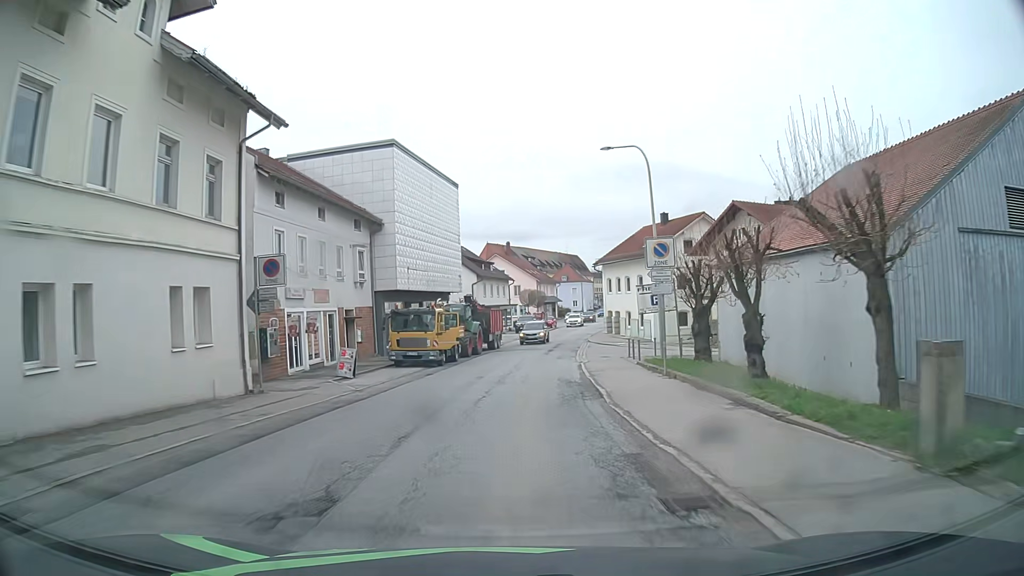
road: secondary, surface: asphalt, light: Day
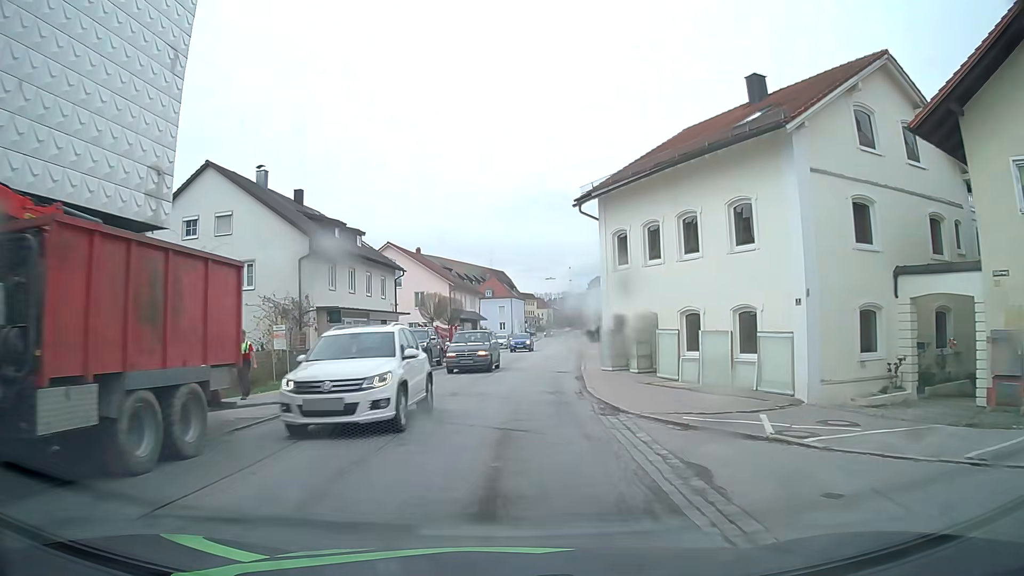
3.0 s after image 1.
(+2.5, +37.4) m; +7°
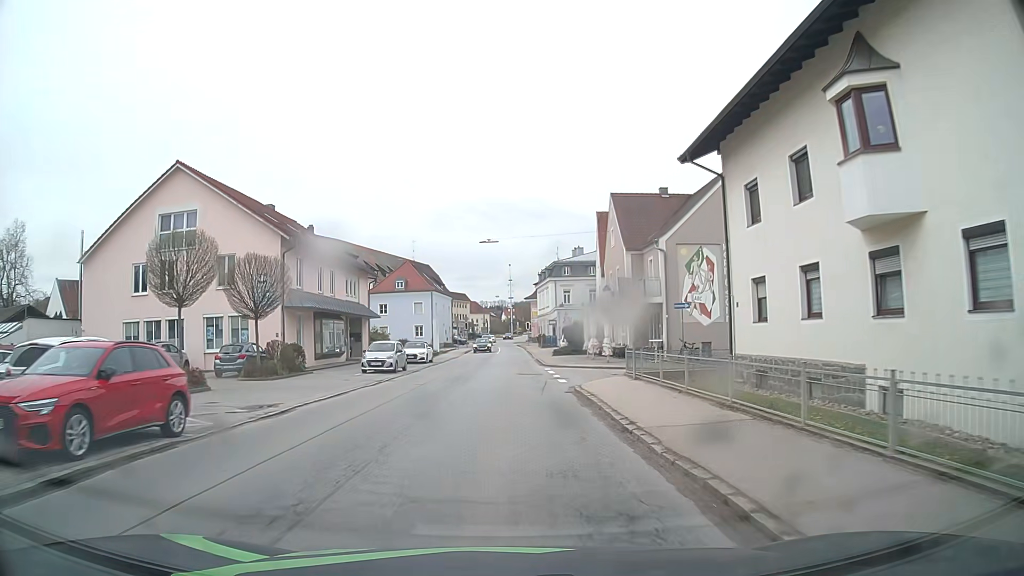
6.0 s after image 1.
(+2.1, +36.8) m; +6°
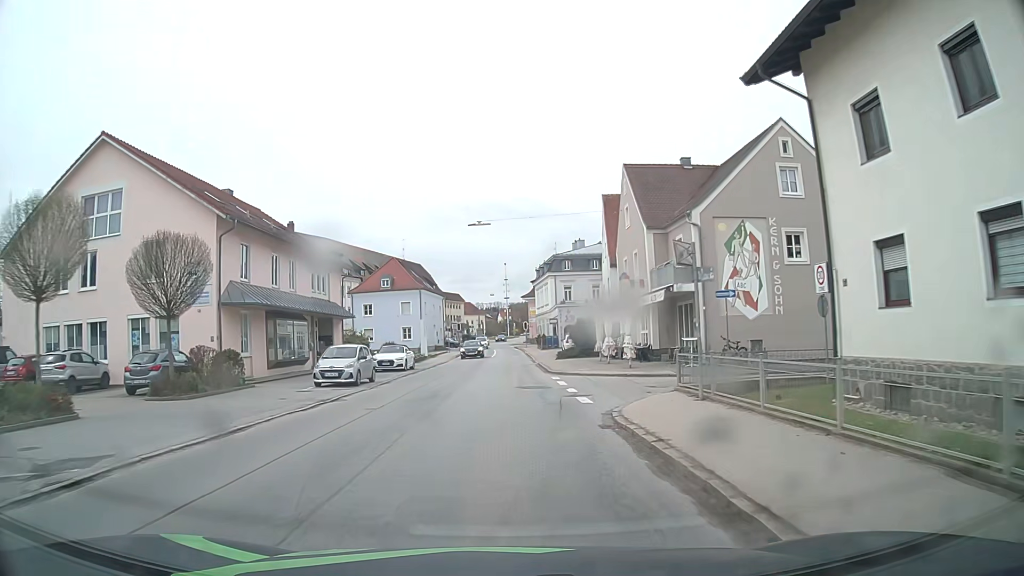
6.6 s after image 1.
(-0.1, +7.5) m; -1°
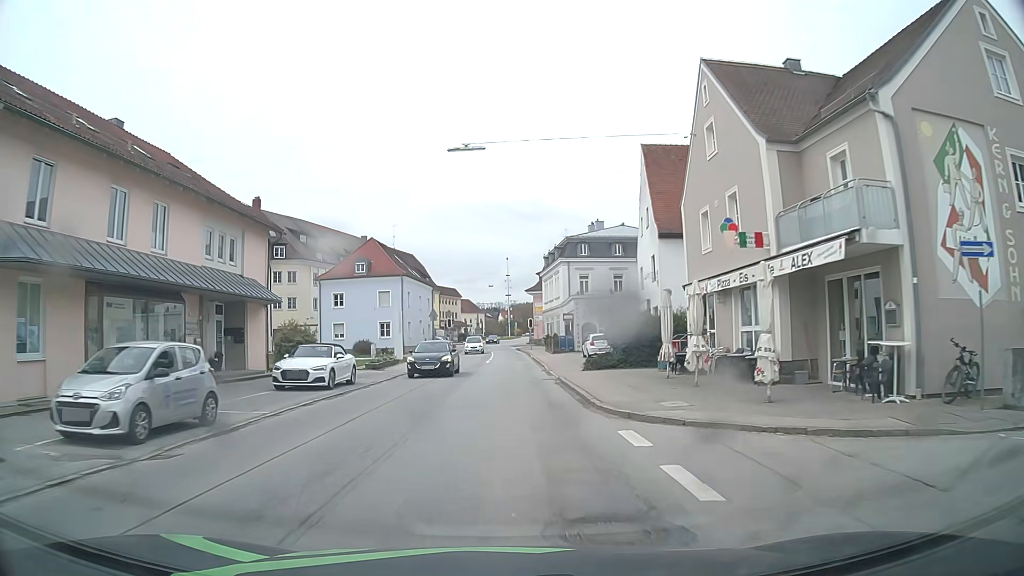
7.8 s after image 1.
(0.0, +15.3) m; -1°
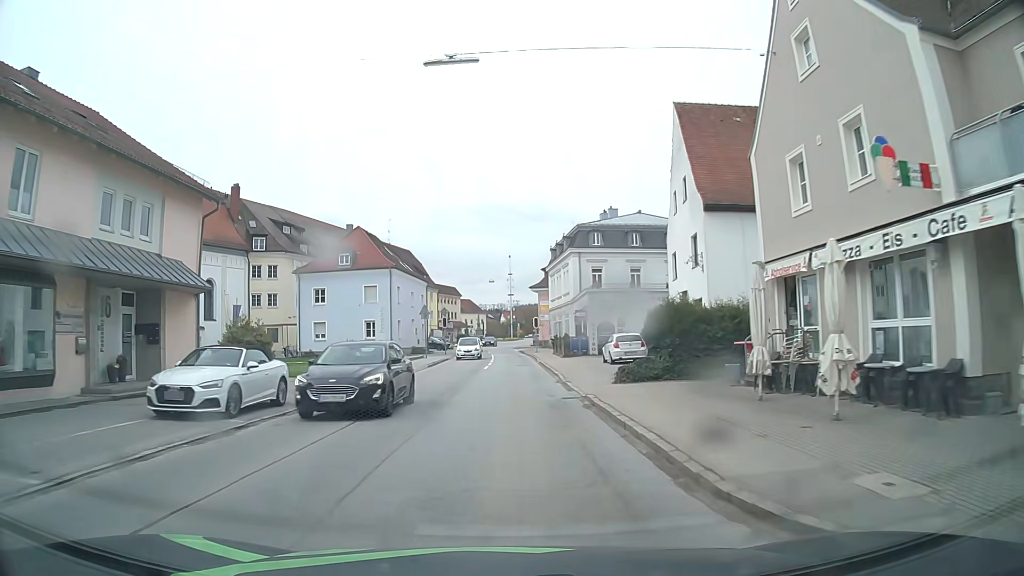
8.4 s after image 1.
(+0.1, +7.8) m; 0°
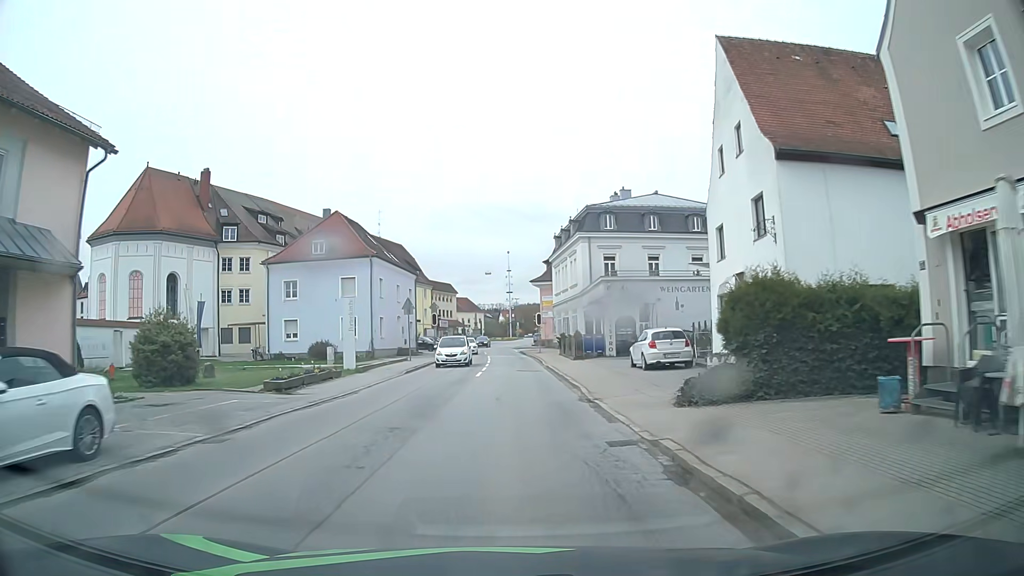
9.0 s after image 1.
(0.0, +7.9) m; 0°
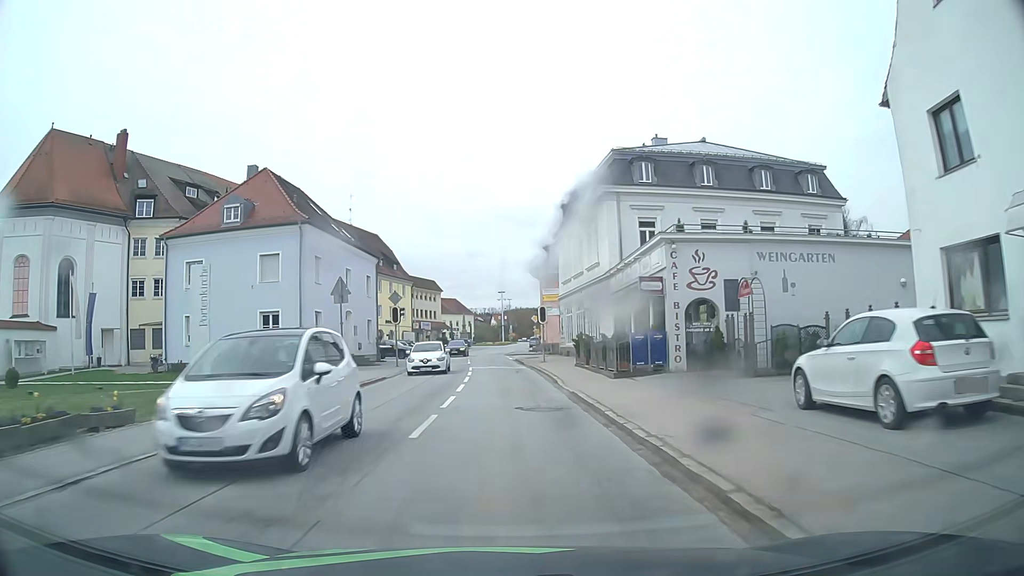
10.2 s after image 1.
(0.0, +15.9) m; 0°
(0, +10) (0, +20) (0, +30) (-1, +40) (-1, +50) (-2, +60) (-2, +70) (-1, +80) (0, +90) (+1, +100) m
